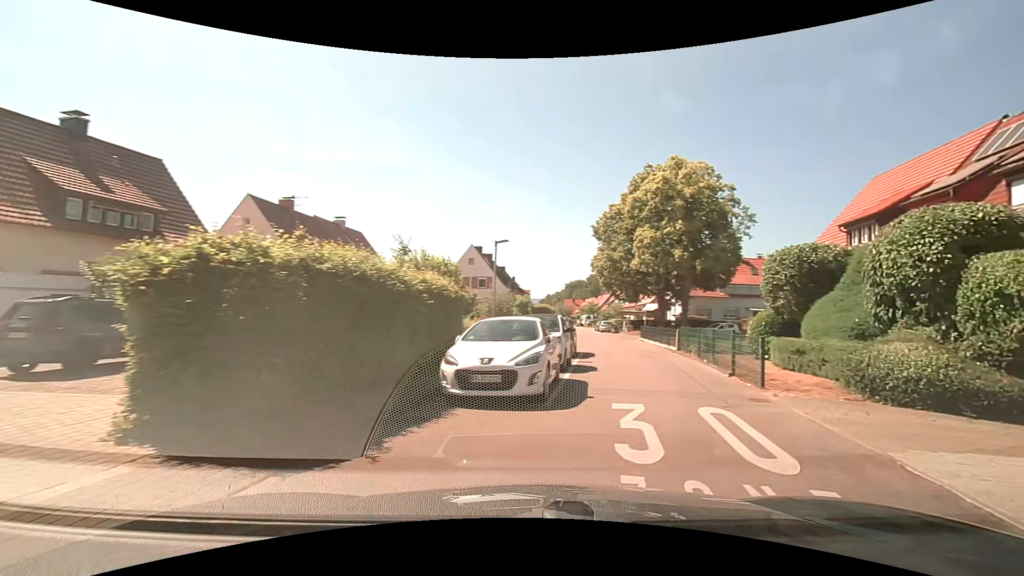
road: tertiary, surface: asphalt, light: Day
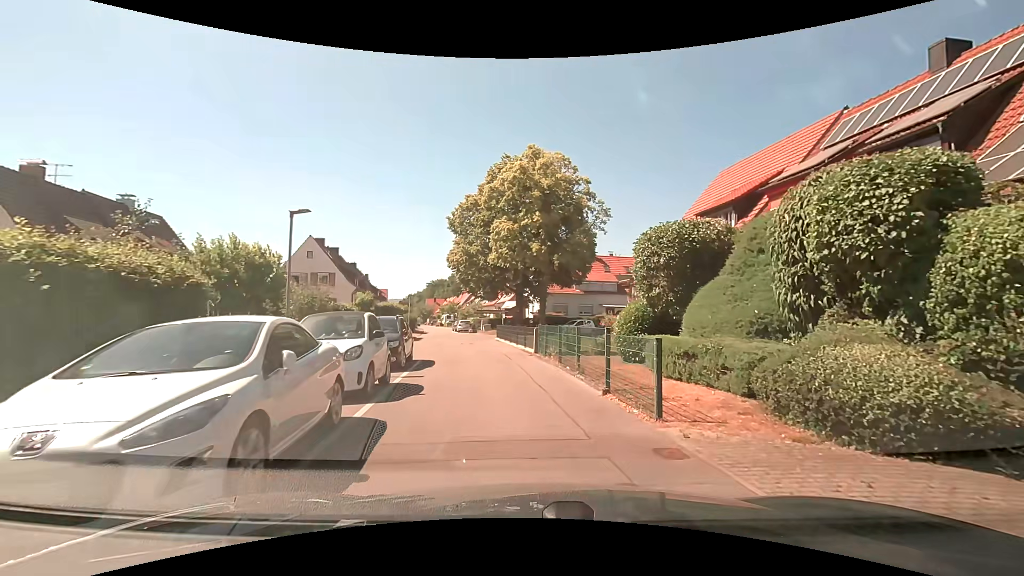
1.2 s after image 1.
(+1.0, +4.6) m; +18°
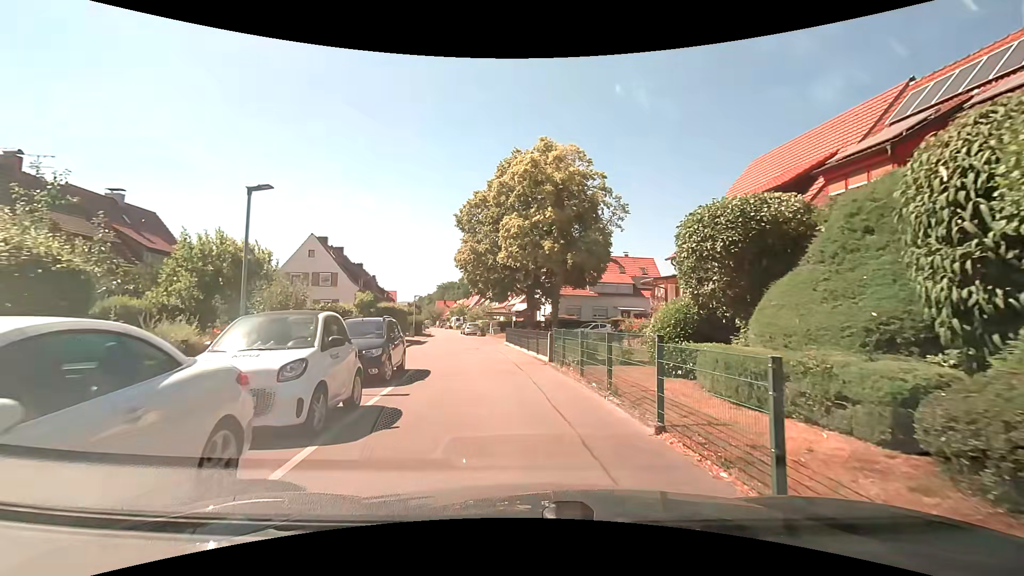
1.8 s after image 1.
(-0.1, +2.7) m; -2°
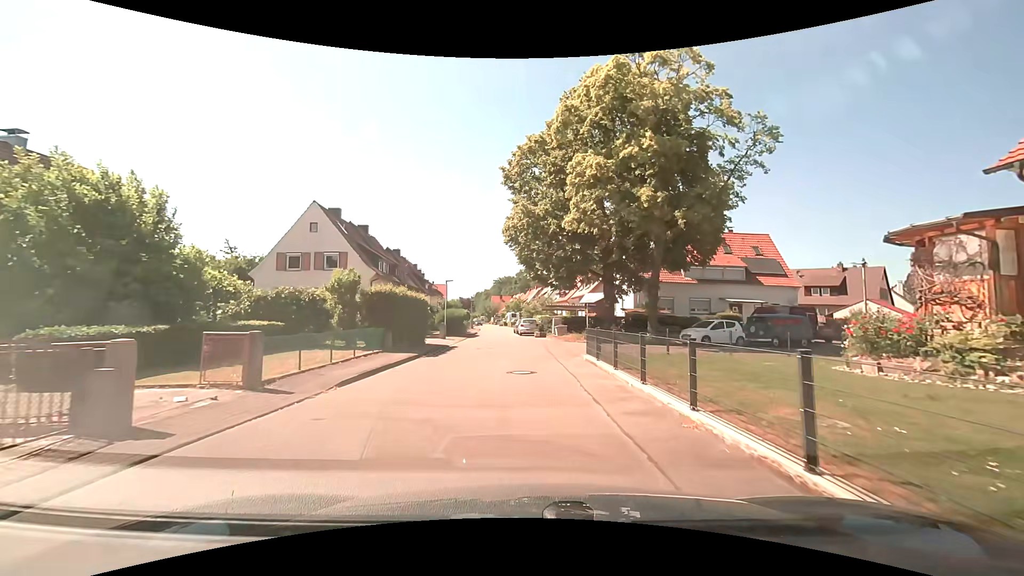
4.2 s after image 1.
(-1.1, +14.4) m; -7°
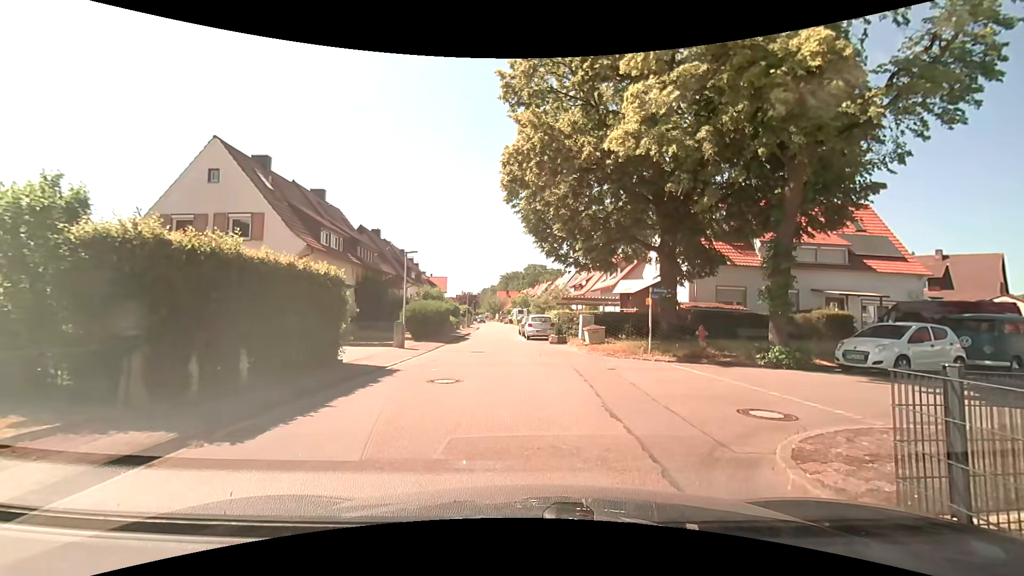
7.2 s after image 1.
(-0.1, +12.6) m; -1°
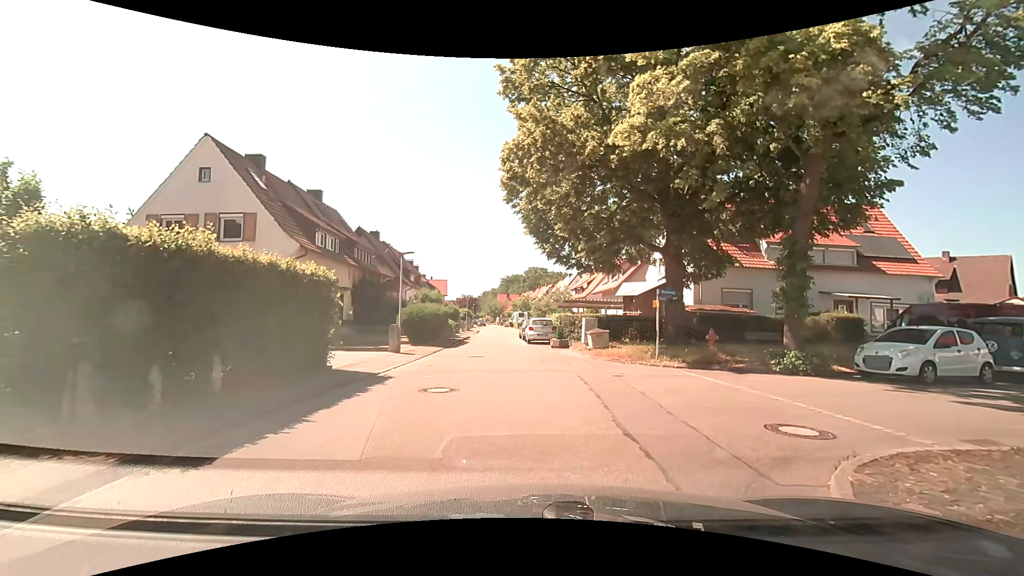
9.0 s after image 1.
(0.0, +0.8) m; 0°
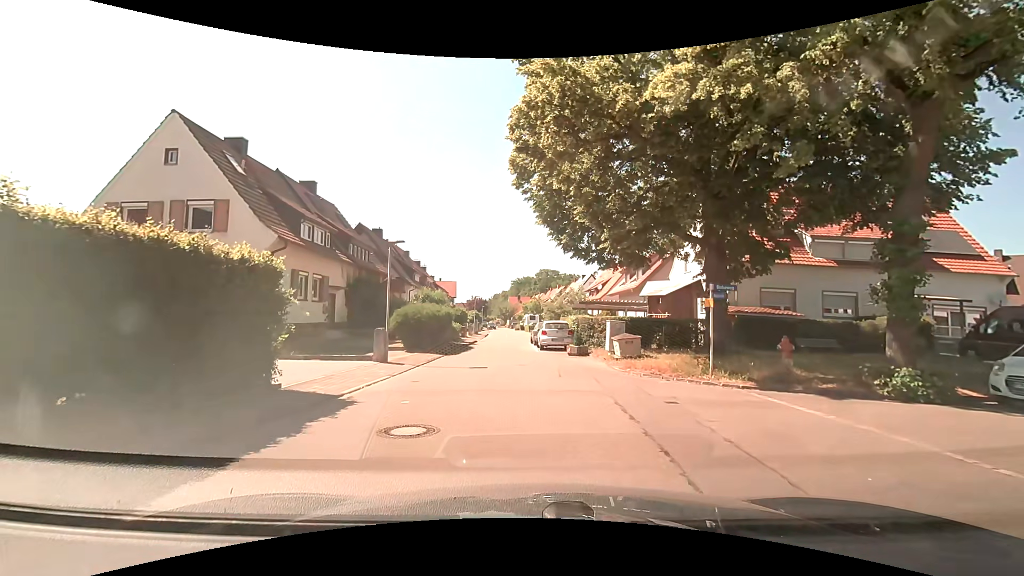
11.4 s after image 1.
(0.0, +3.5) m; 0°
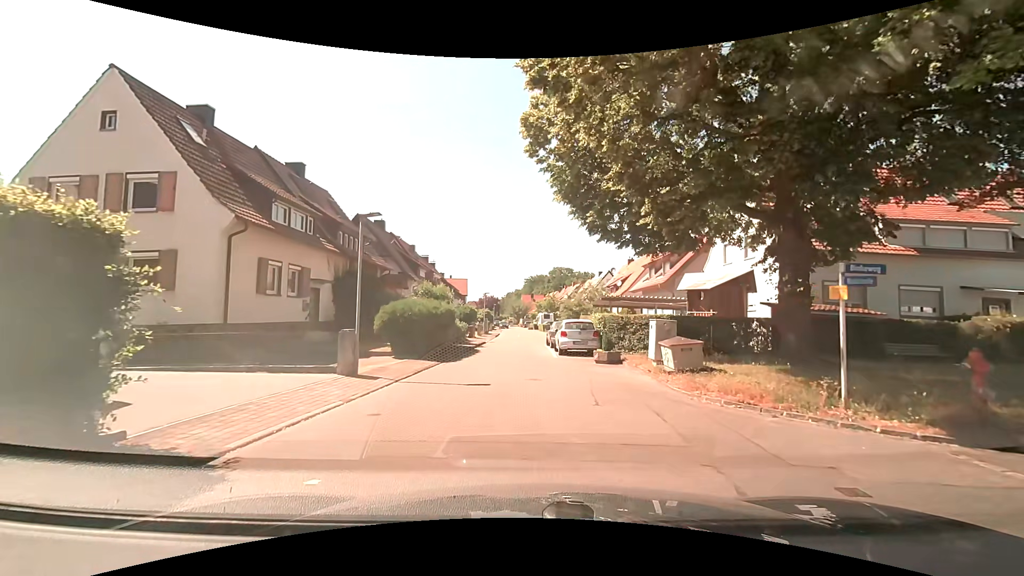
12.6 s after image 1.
(-0.2, +4.4) m; -2°
